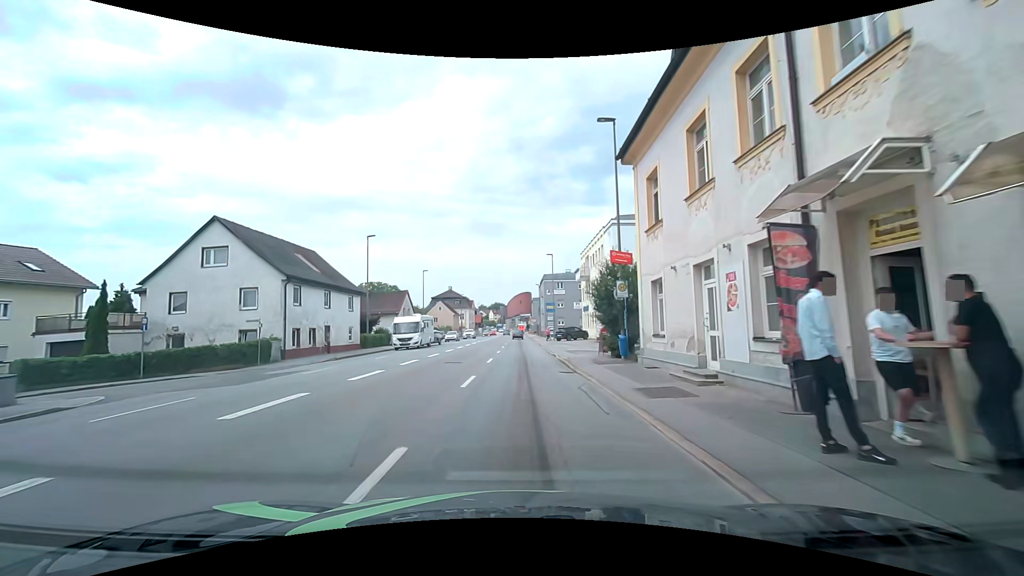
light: Day
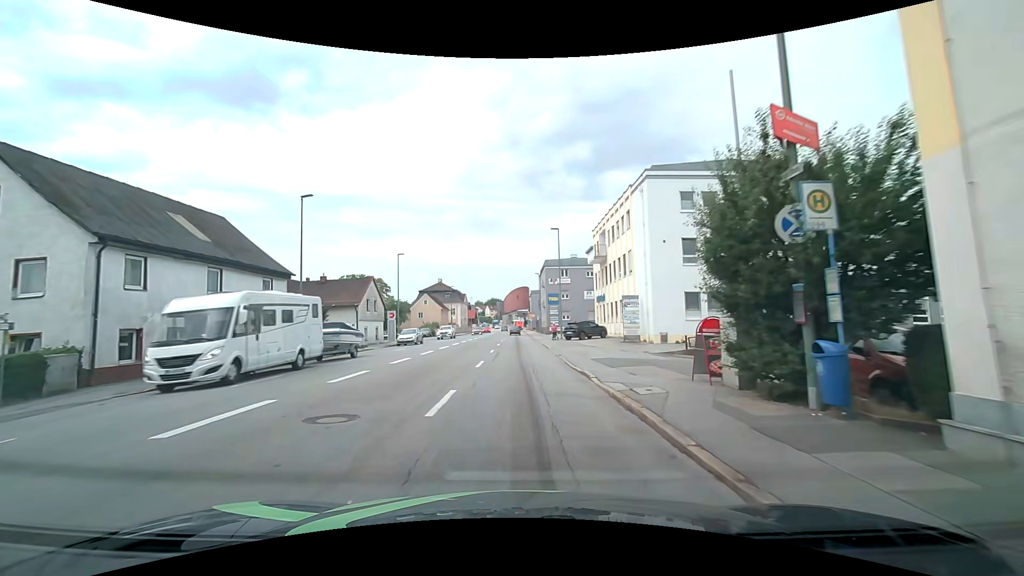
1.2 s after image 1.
(0.0, +13.3) m; 0°
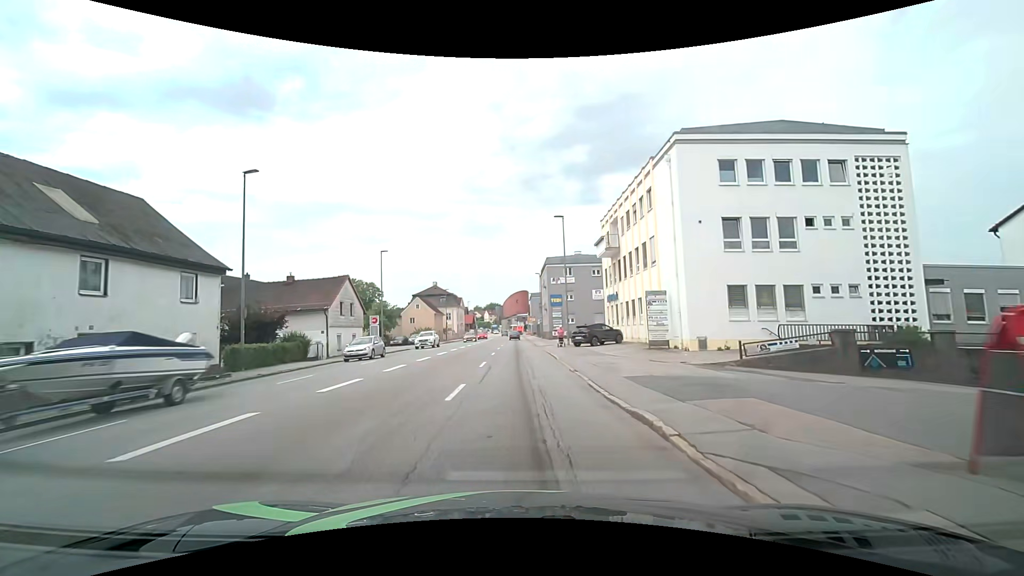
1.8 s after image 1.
(0.0, +6.7) m; 0°
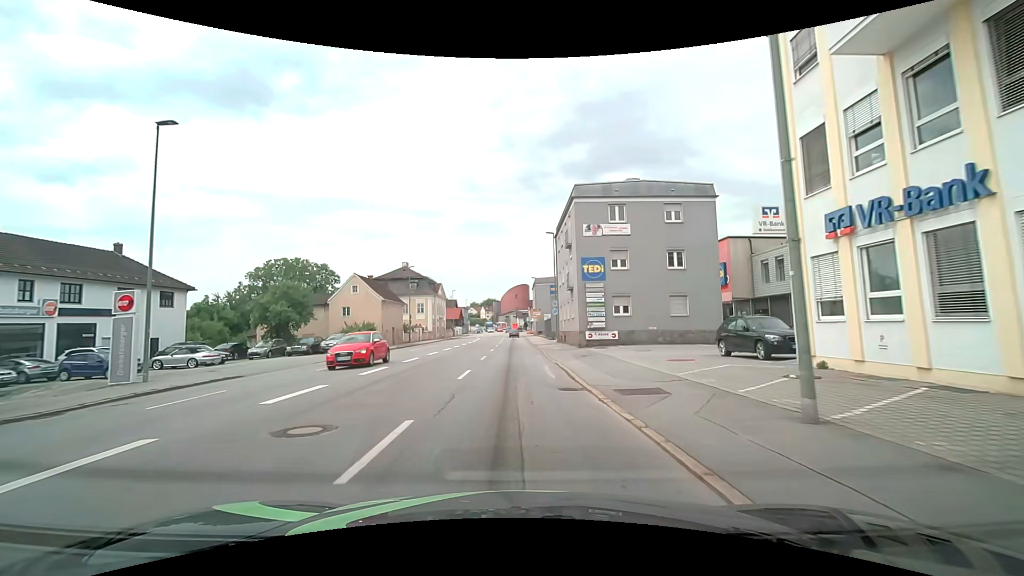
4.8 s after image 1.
(0.0, +32.2) m; 0°
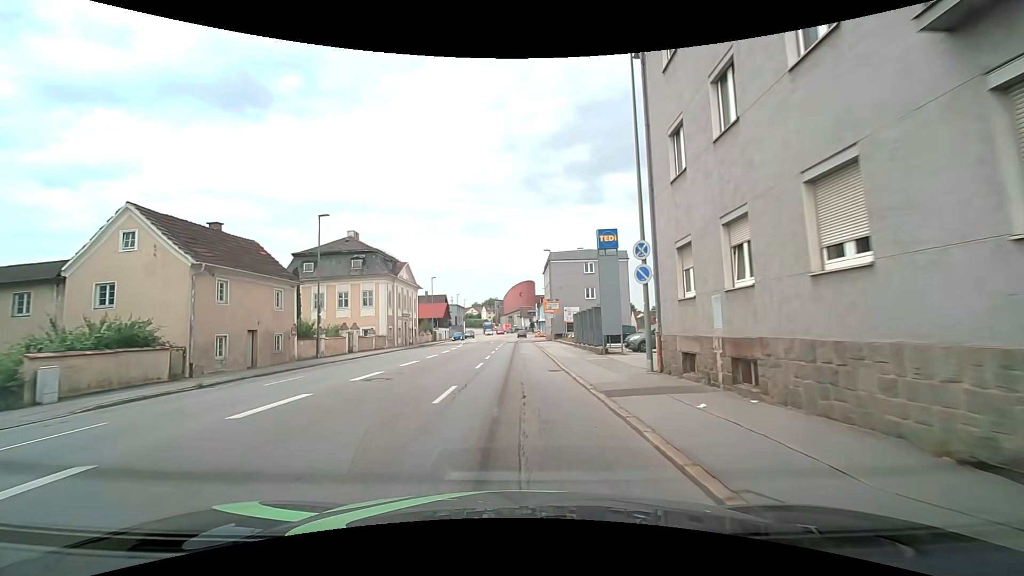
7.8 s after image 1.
(-0.3, +31.4) m; -1°
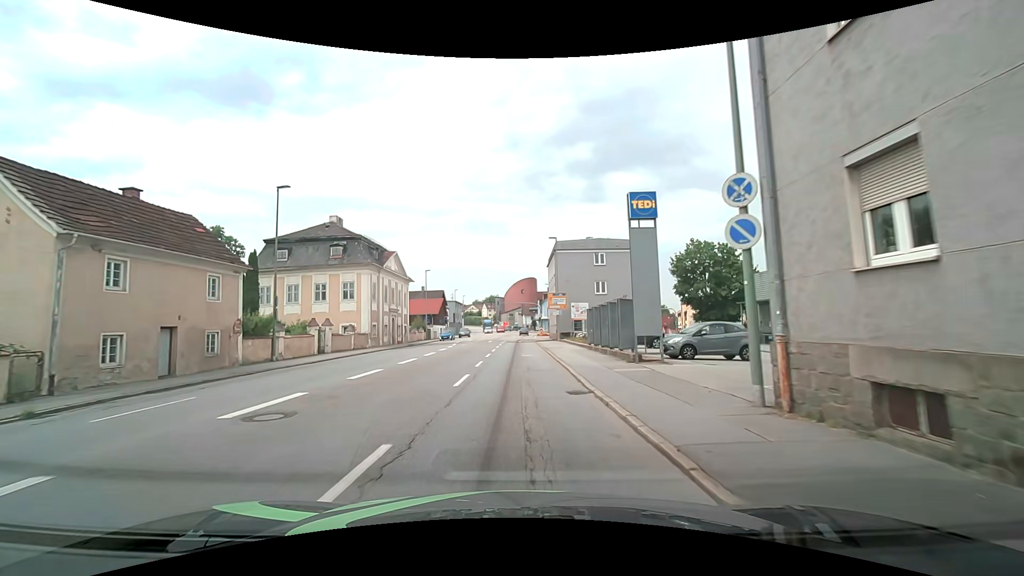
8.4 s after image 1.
(0.0, +6.5) m; 0°
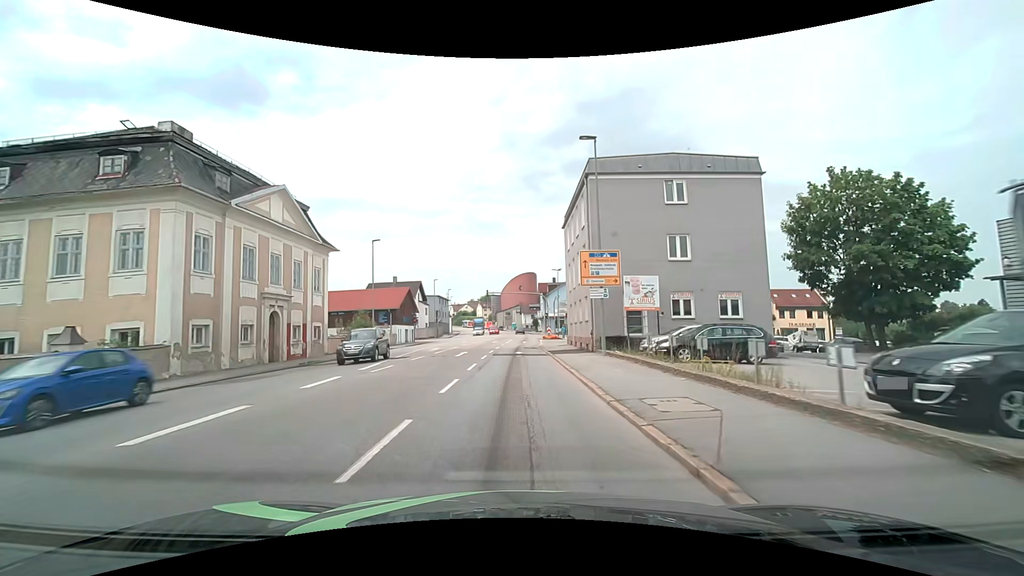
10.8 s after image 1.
(+0.1, +25.7) m; 0°
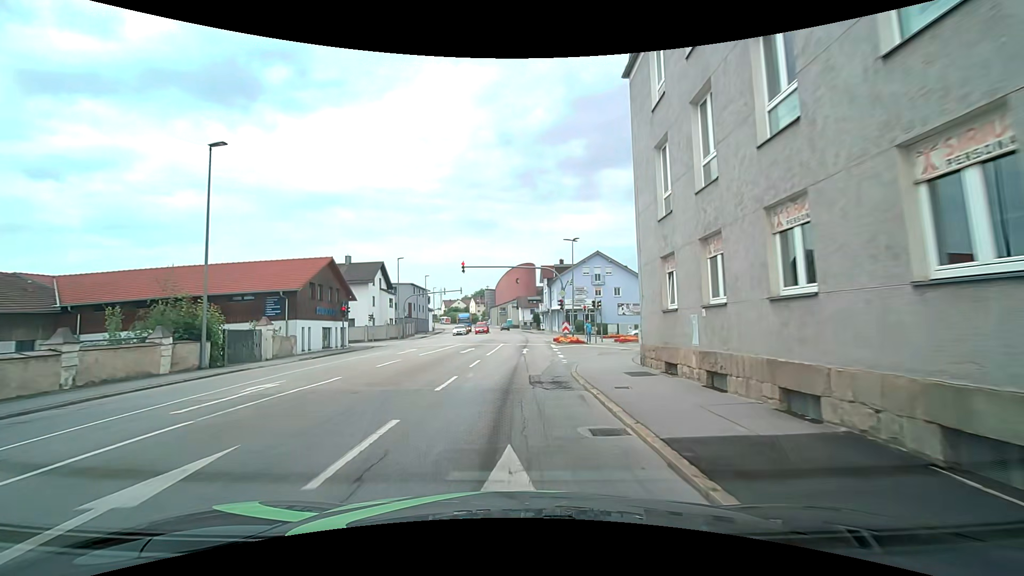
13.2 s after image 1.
(+0.1, +24.4) m; 0°
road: tertiary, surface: asphalt
(0, +10) (+1, +20) (+4, +30) (+9, +38) (+18, +43) (+27, +46) (+37, +48) (+47, +48) (+57, +49) (+67, +49) m
